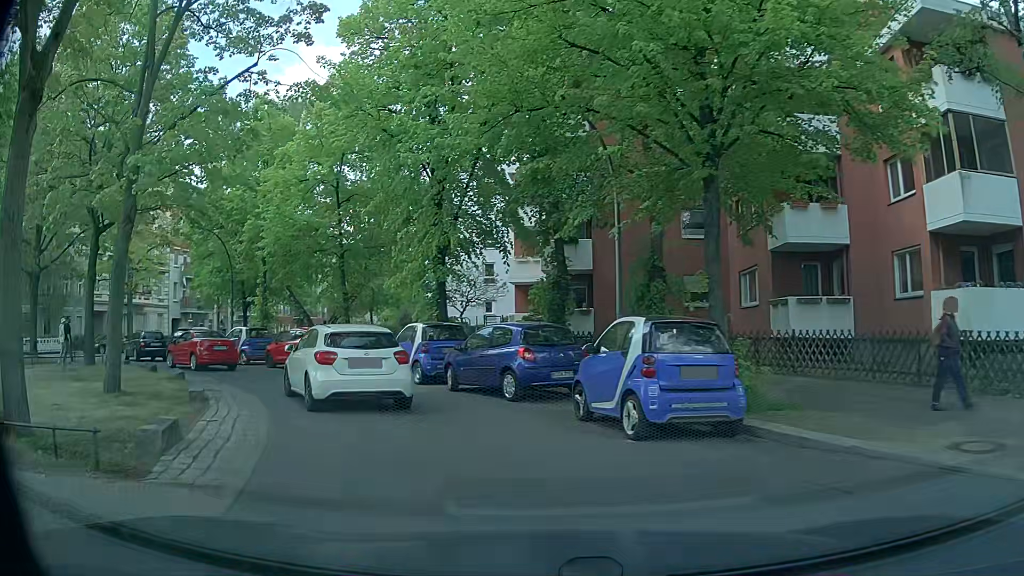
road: residential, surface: asphalt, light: Day
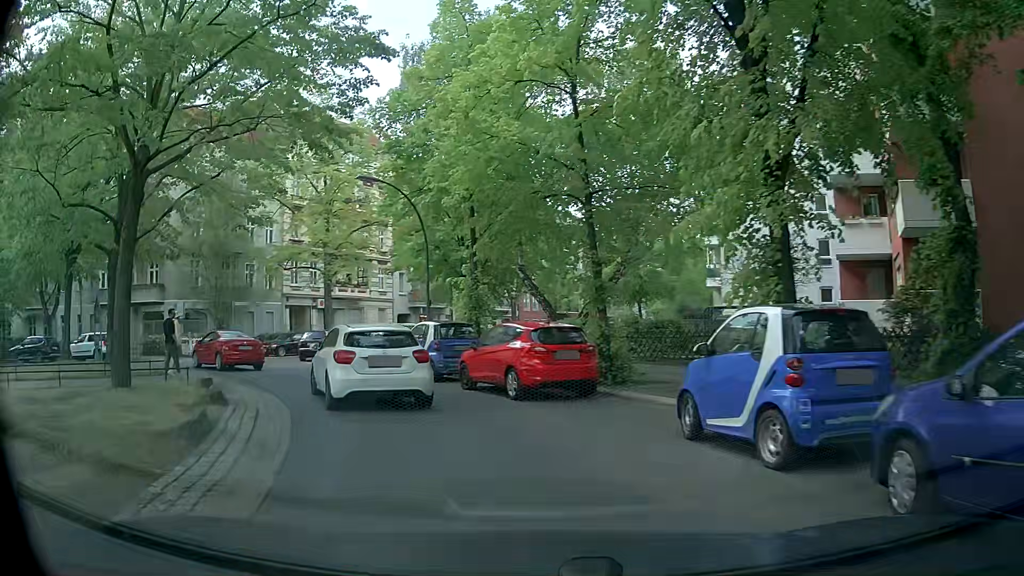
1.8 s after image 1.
(-2.0, +10.6) m; -24°
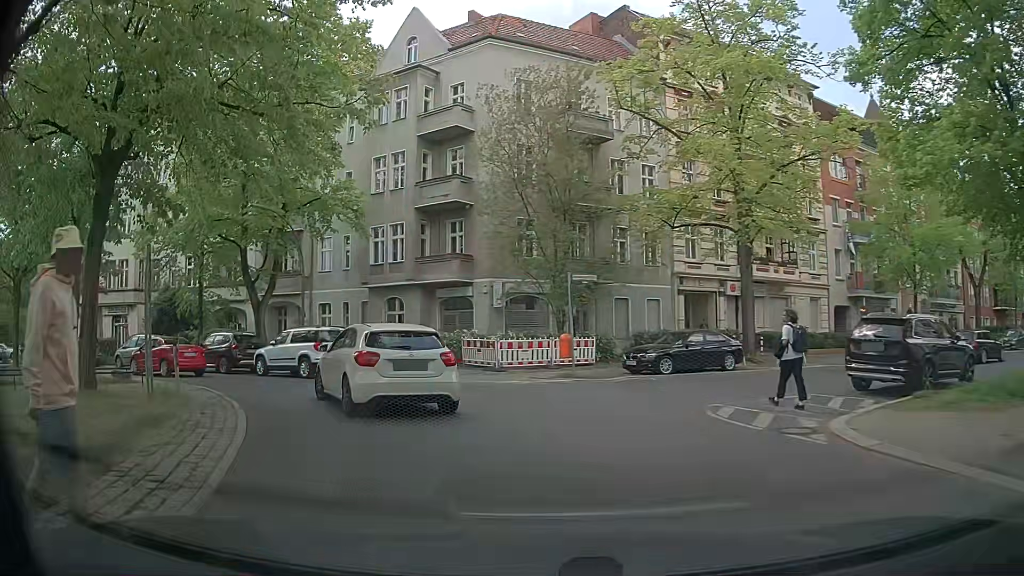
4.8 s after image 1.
(-4.8, +17.3) m; -33°
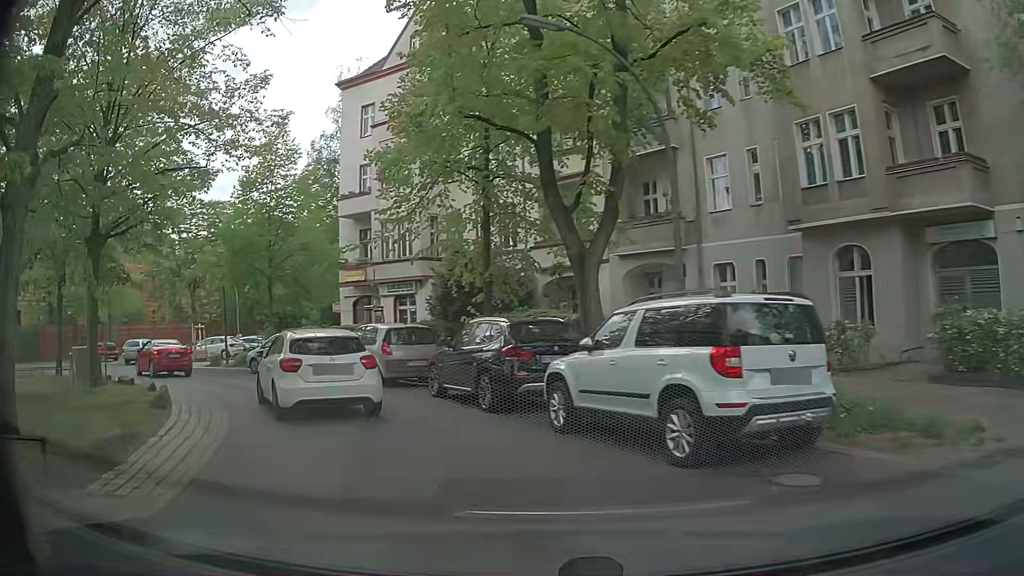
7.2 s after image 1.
(-3.8, +14.9) m; -31°
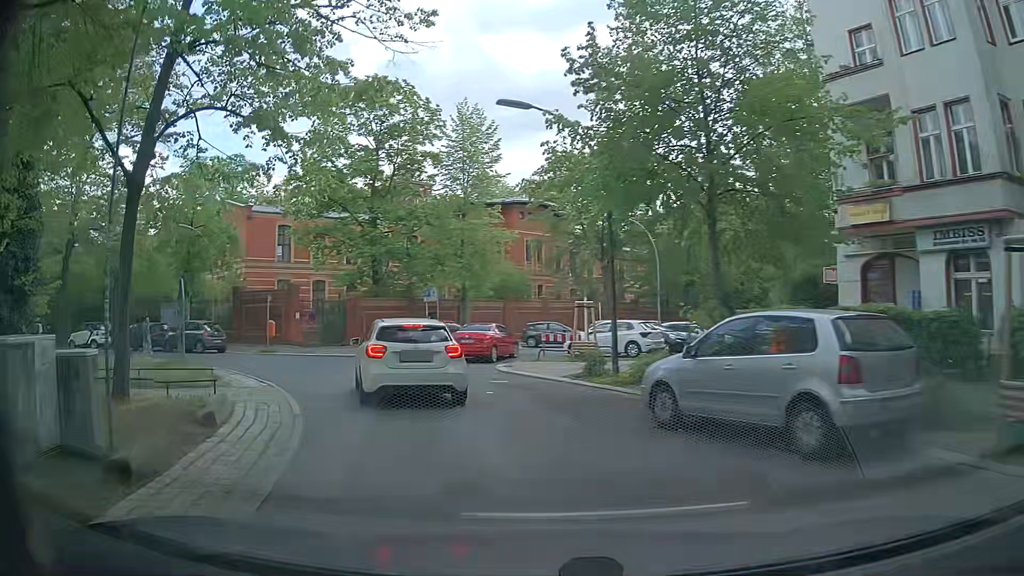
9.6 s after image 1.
(-5.8, +15.4) m; -38°
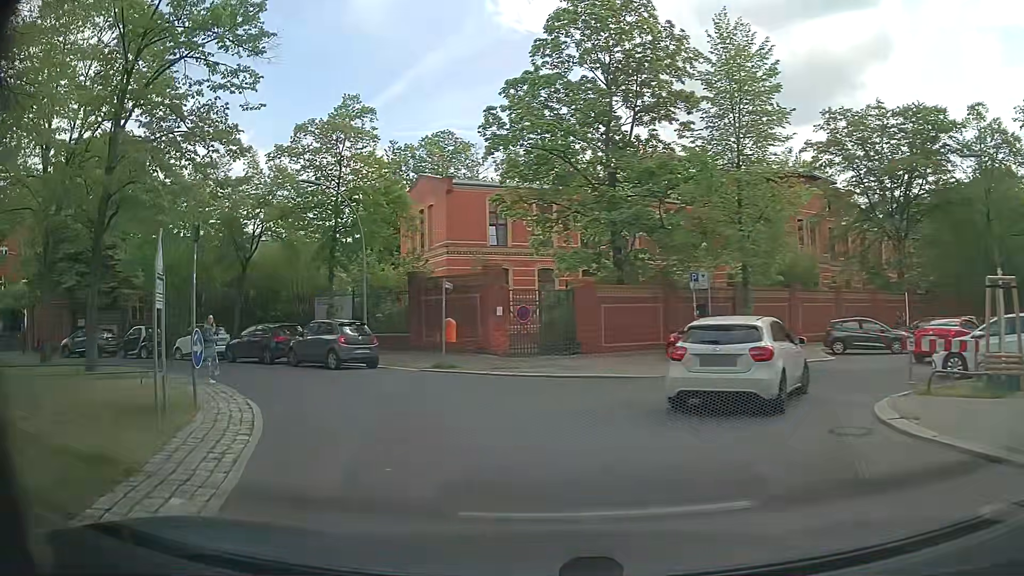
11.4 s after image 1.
(-2.3, +11.7) m; -21°
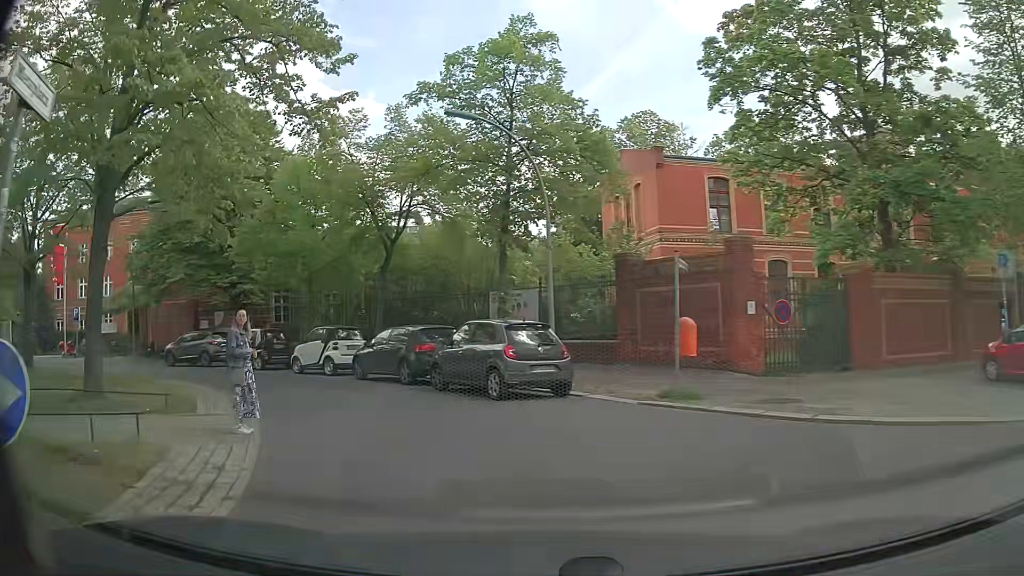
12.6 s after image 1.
(-1.3, +7.9) m; -19°
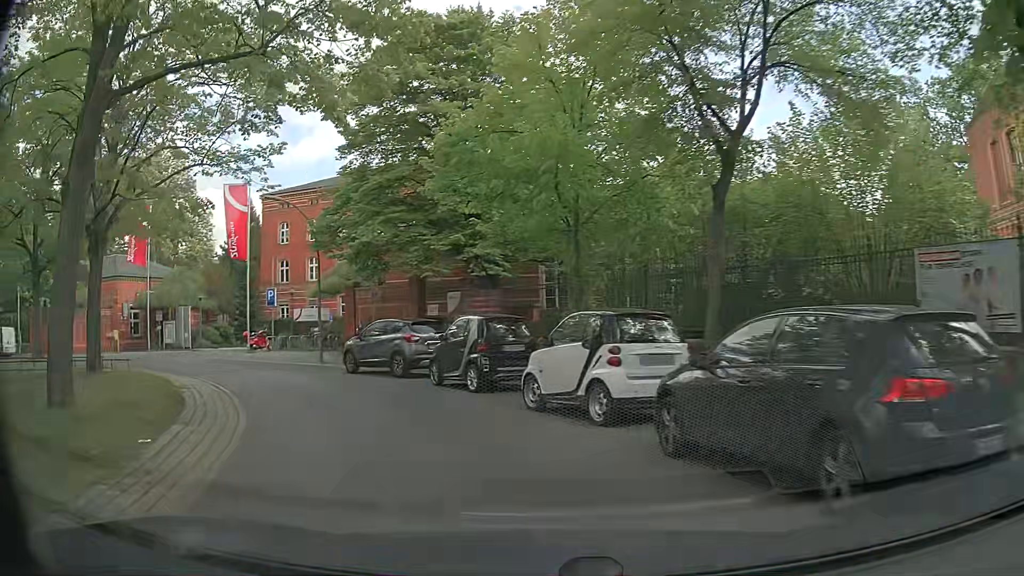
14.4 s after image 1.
(-2.3, +12.0) m; -23°
